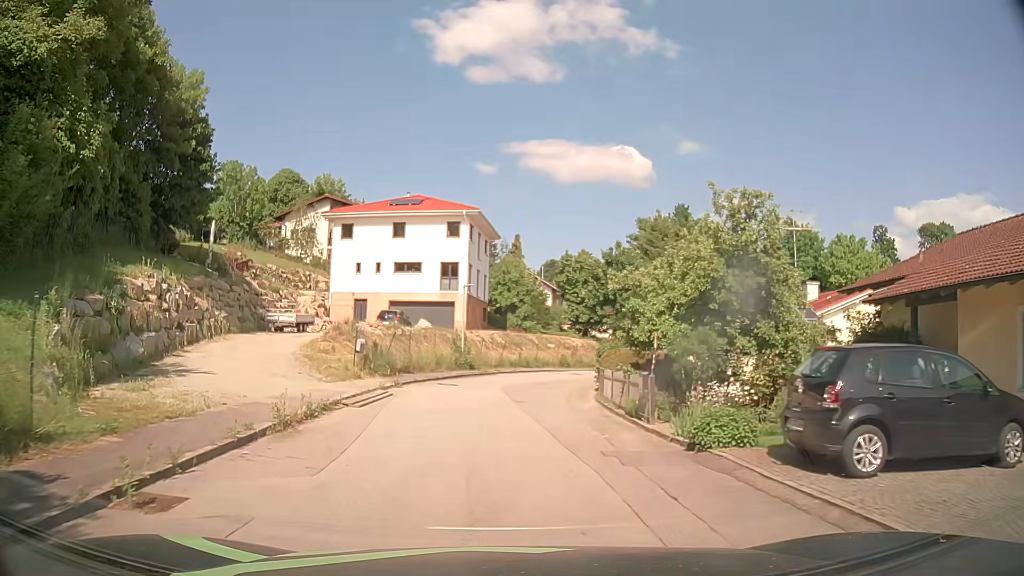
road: residential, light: Day
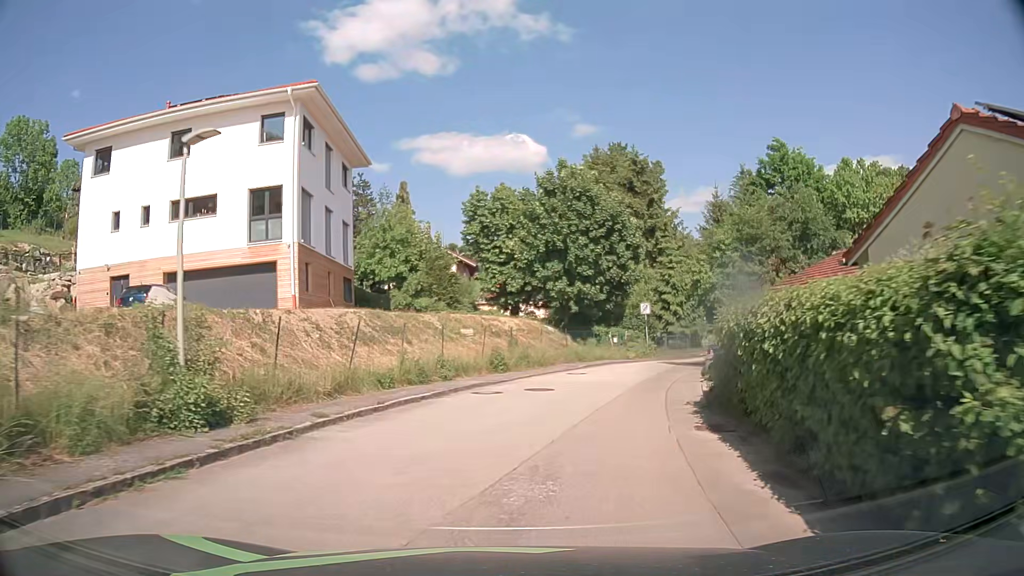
(+0.7, +24.1) m; +8°
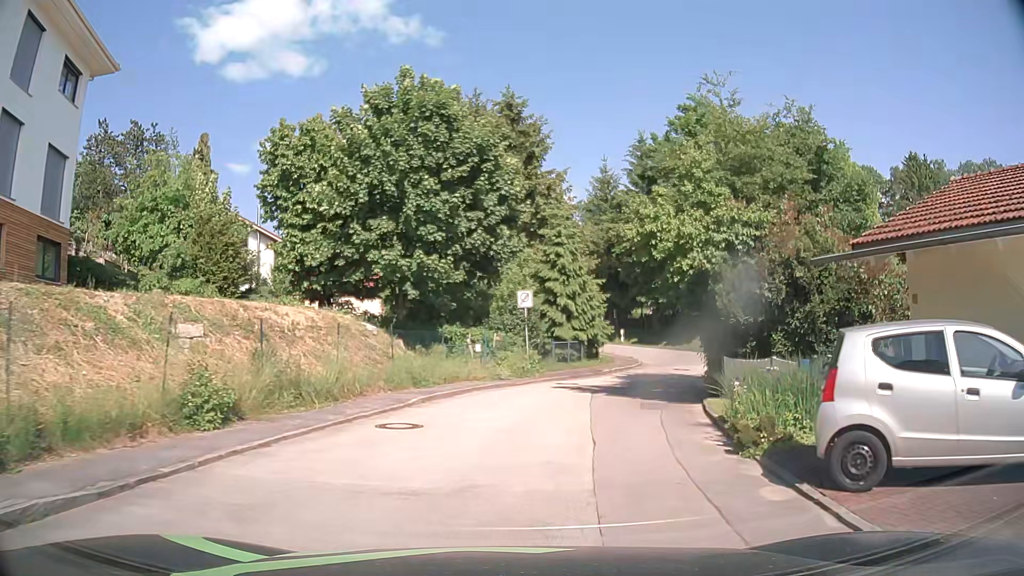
(+1.5, +14.4) m; +12°
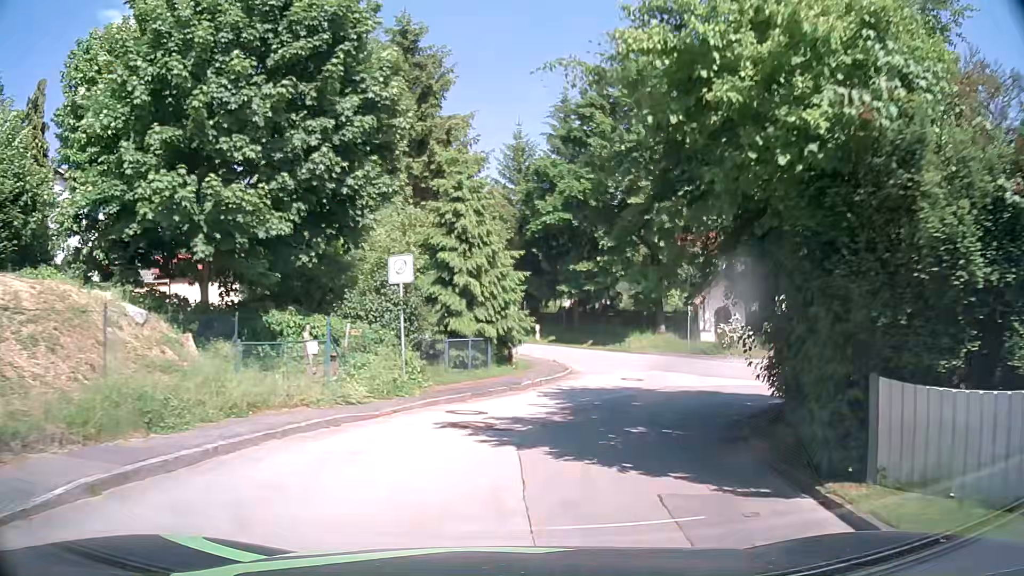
(+0.7, +9.6) m; +8°
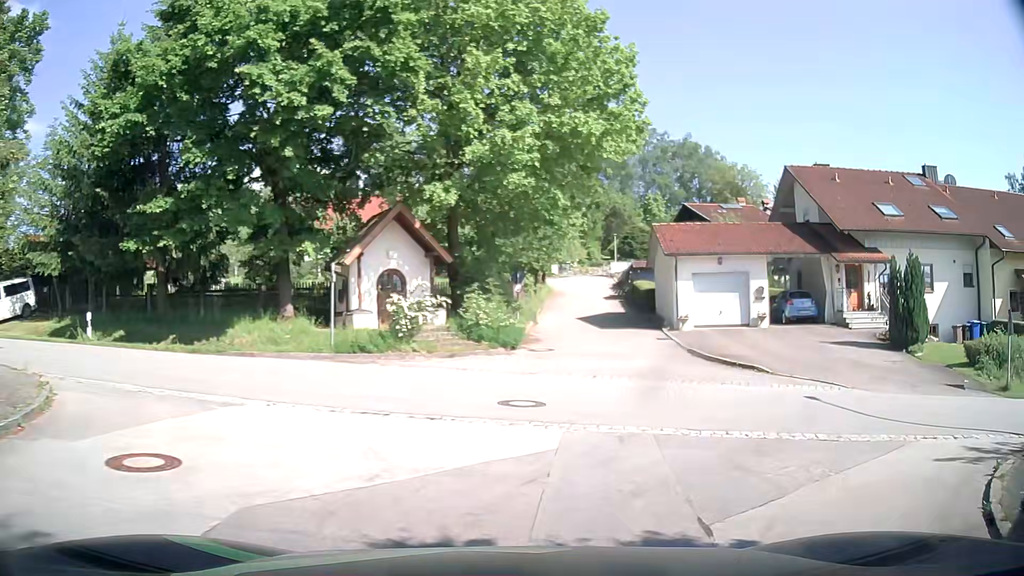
(+3.2, +15.3) m; +29°
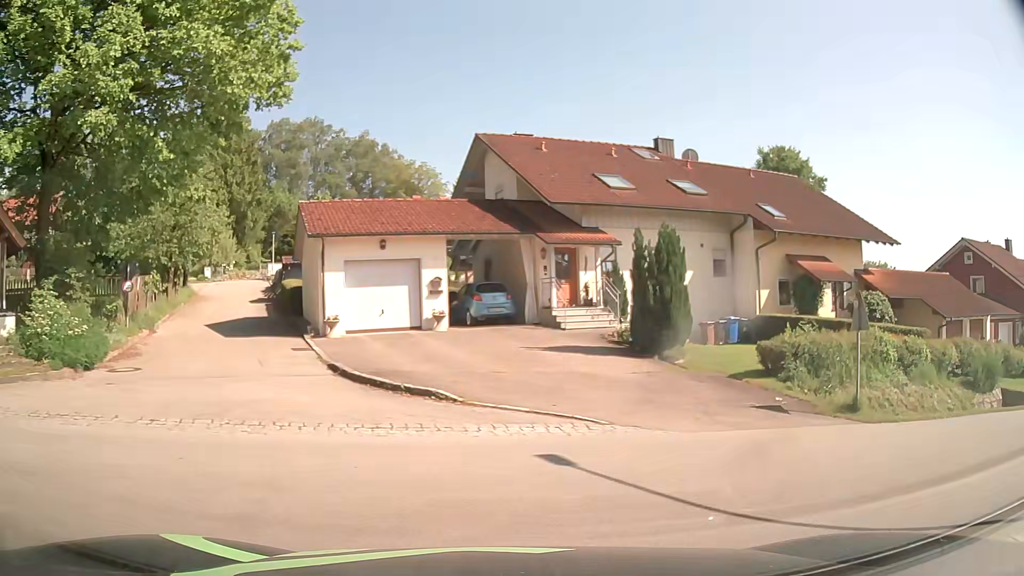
(+1.6, +6.5) m; +28°
